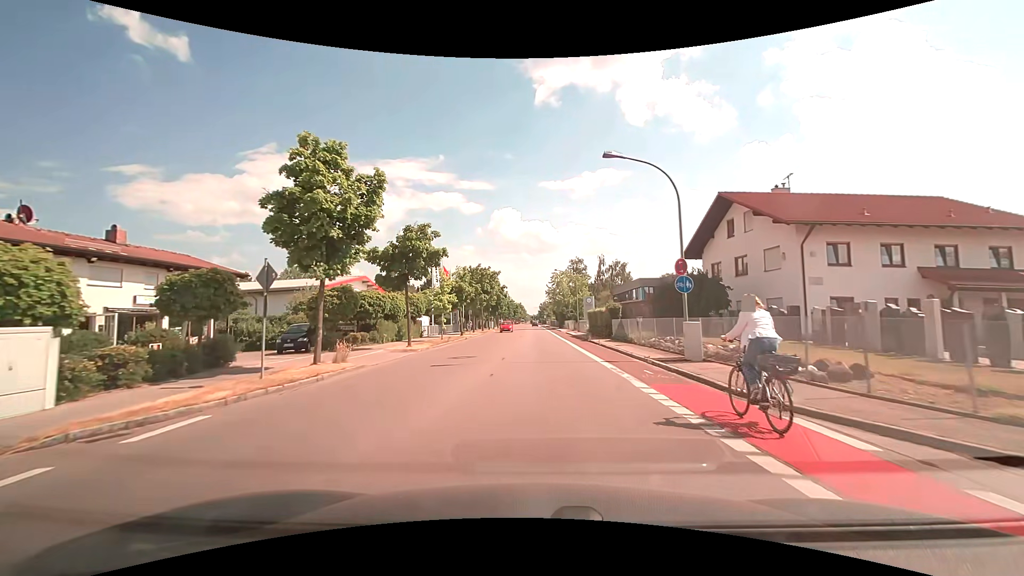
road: tertiary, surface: asphalt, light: Day
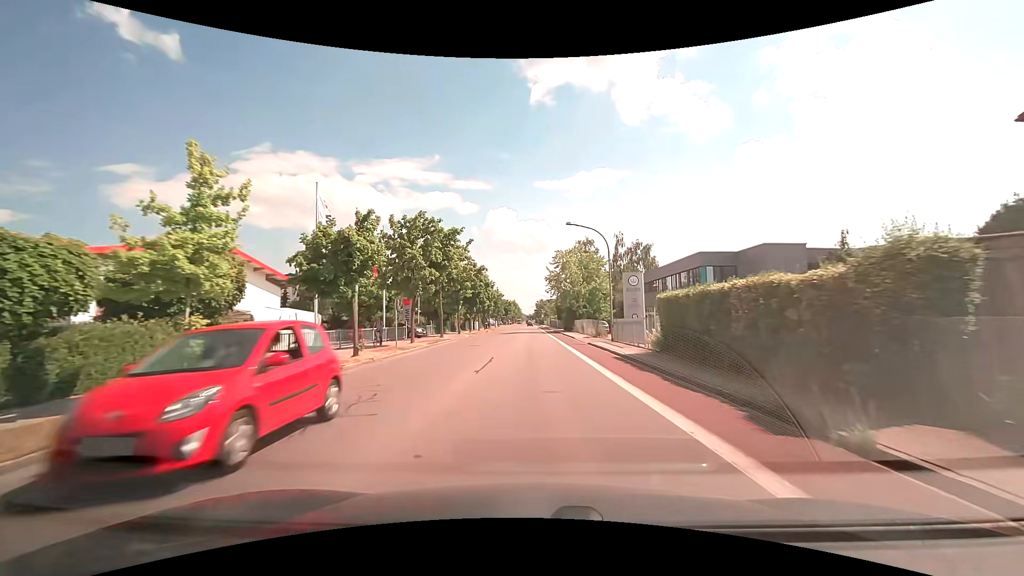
(-0.1, +27.7) m; 0°
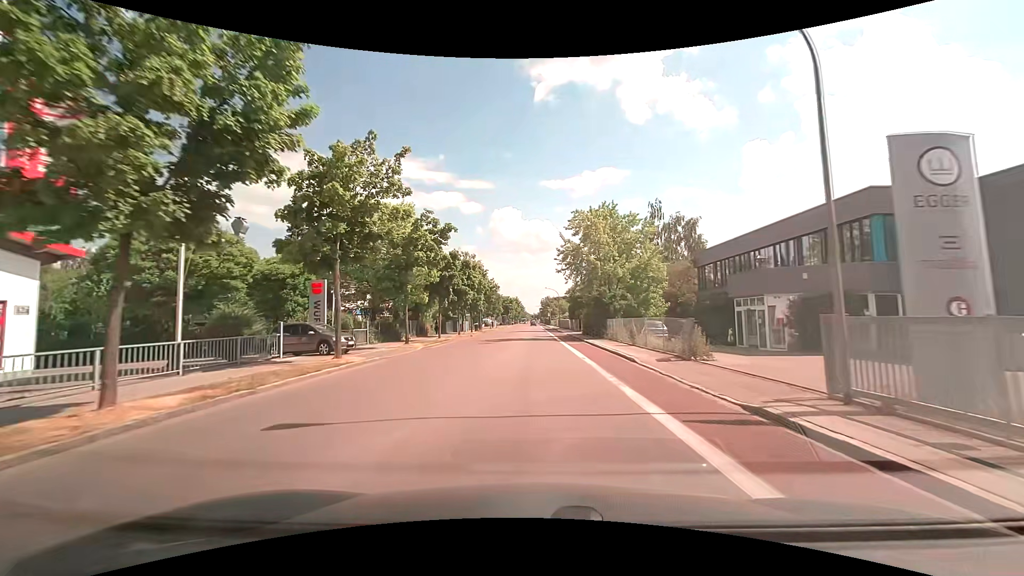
(0.0, +22.1) m; 0°
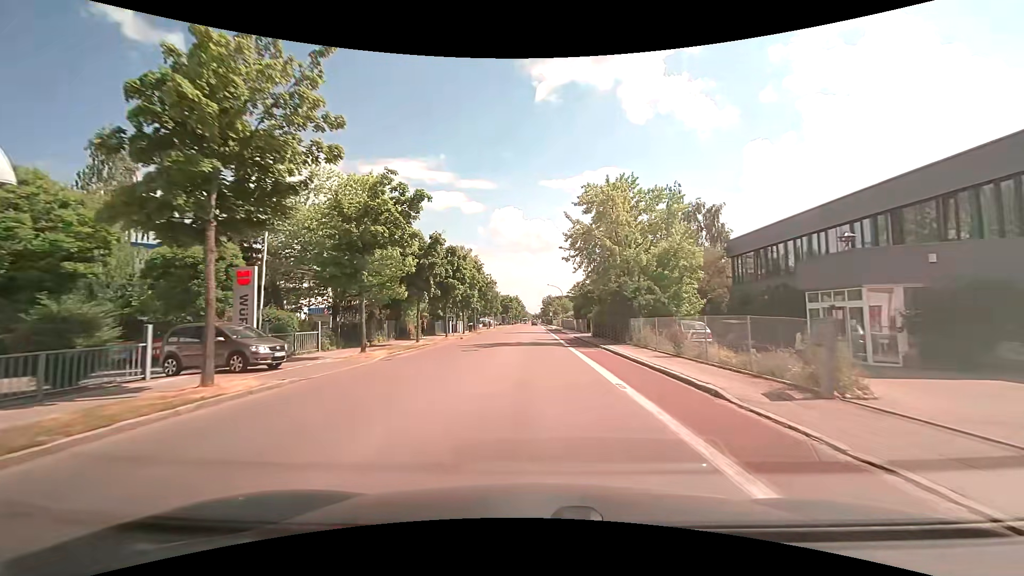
(0.0, +7.5) m; 0°
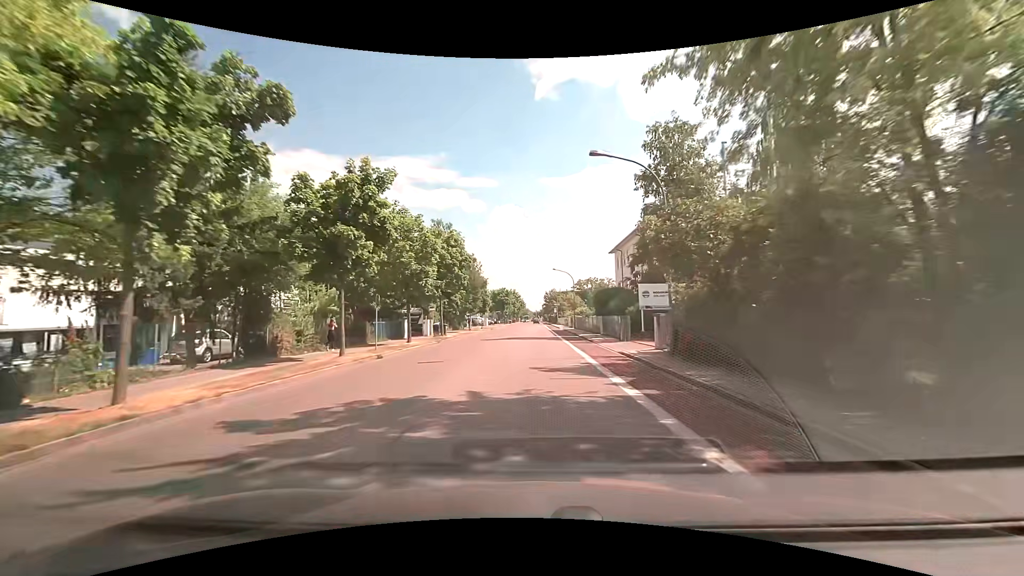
(0.0, +22.6) m; 0°
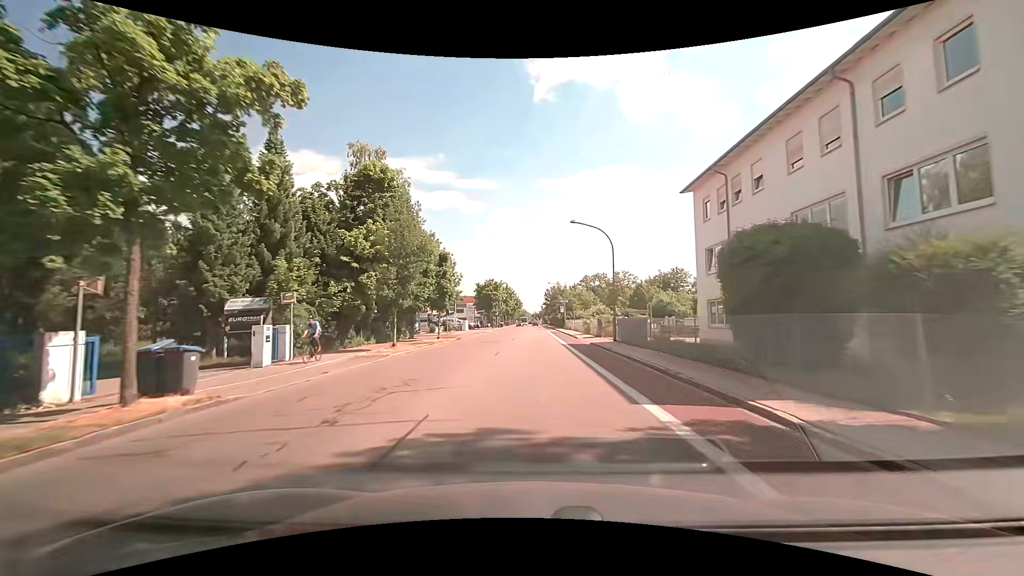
(-0.1, +30.6) m; 0°
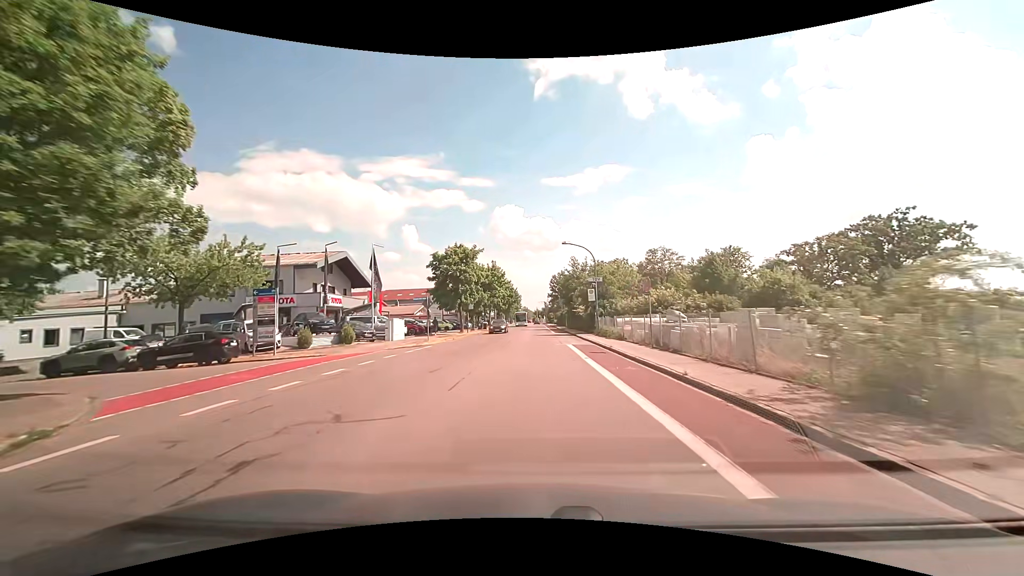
(0.0, +38.7) m; 0°
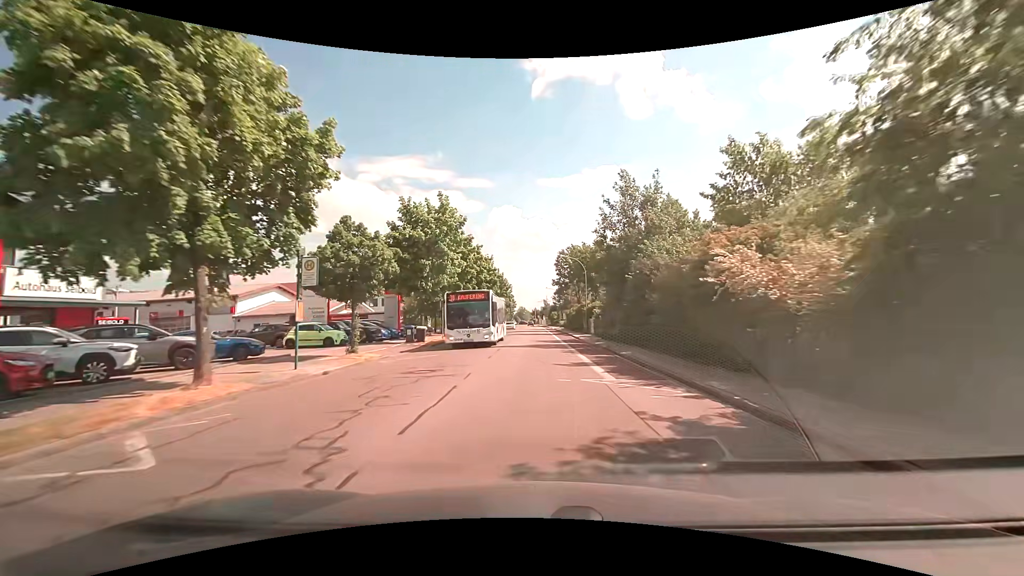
(+0.1, +38.4) m; 0°
(0, +10) (0, +20) (0, +30) (0, +40) (0, +50) (0, +60) (0, +70) (0, +80) (-1, +90) (-1, +100) m
